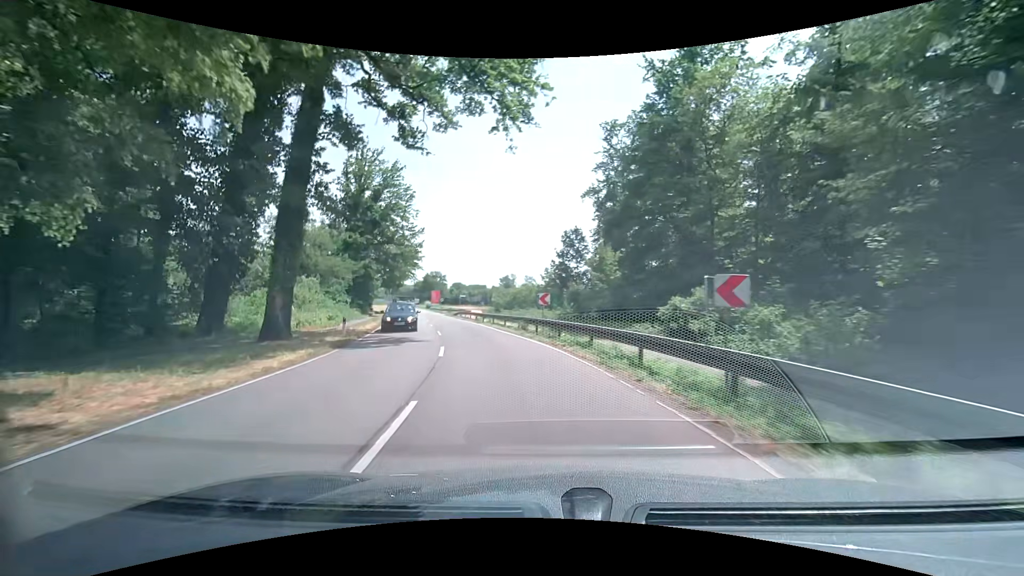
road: secondary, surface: asphalt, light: Day
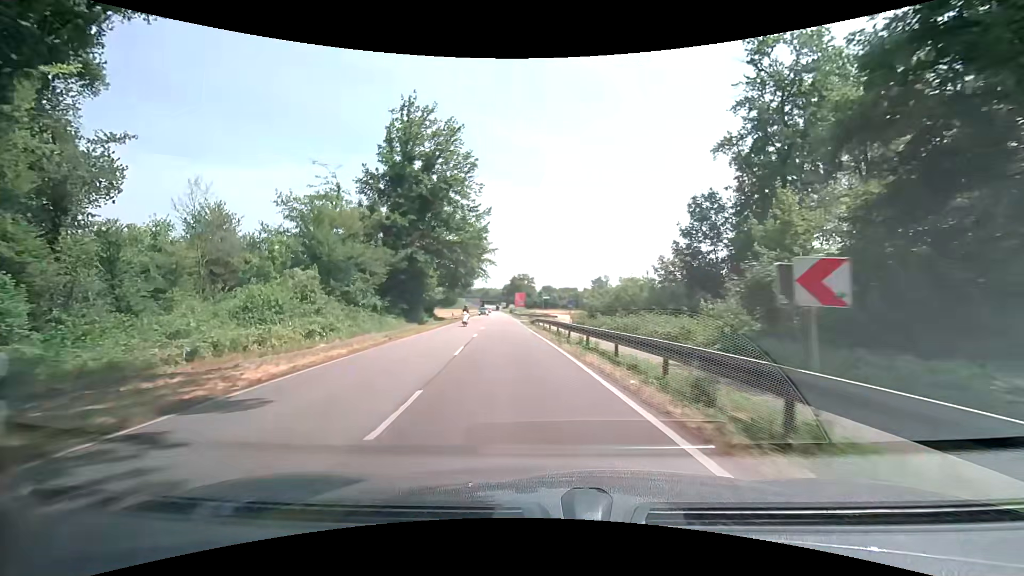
(-1.6, +17.2) m; -10°
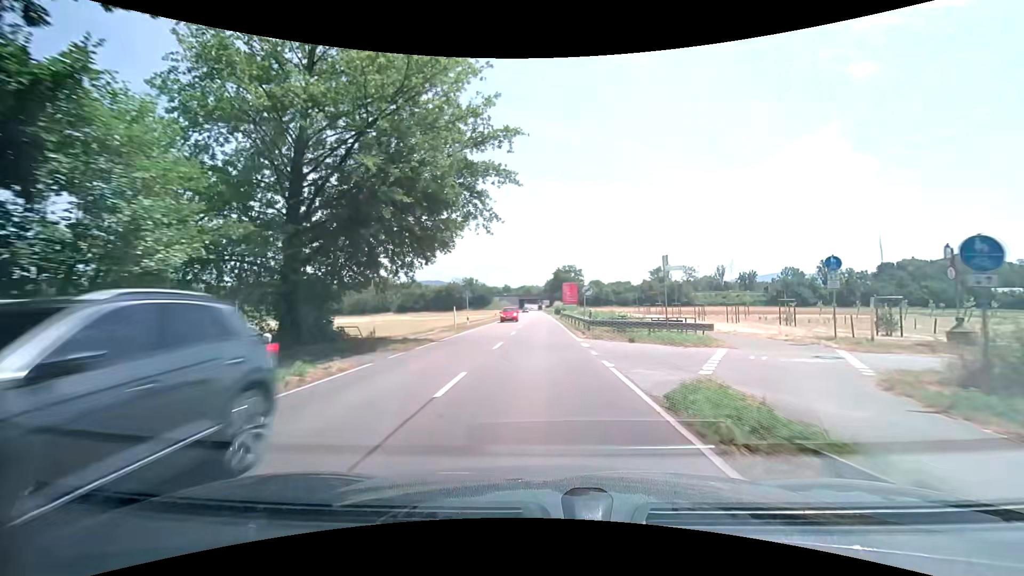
(-4.9, +43.2) m; -8°
(0, +10) (0, +20) (0, +30) (0, +40) (-1, +50) (-1, +60) (-1, +70) (-1, +80) (-1, +90) (-2, +100) m
